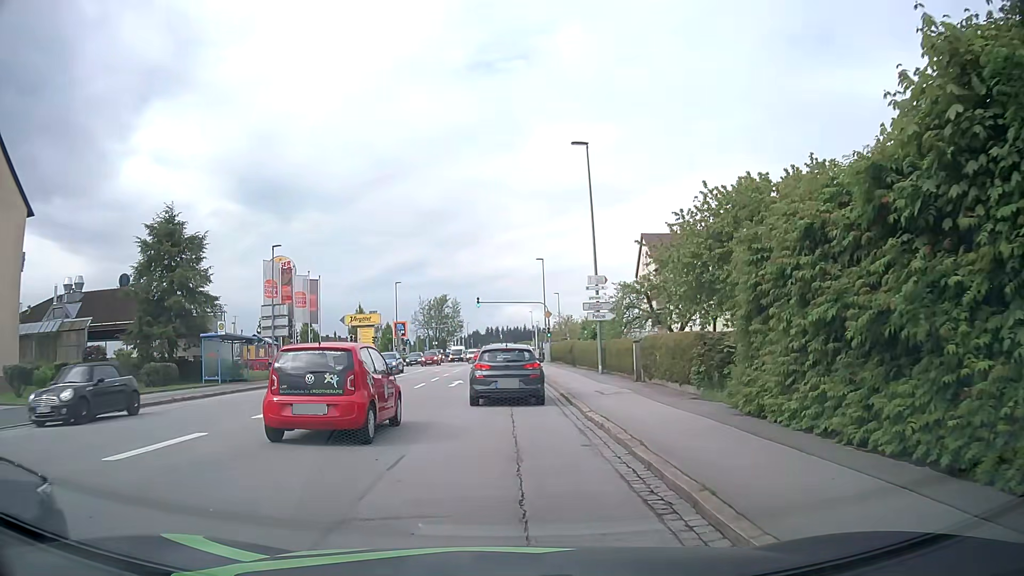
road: tertiary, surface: asphalt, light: Day
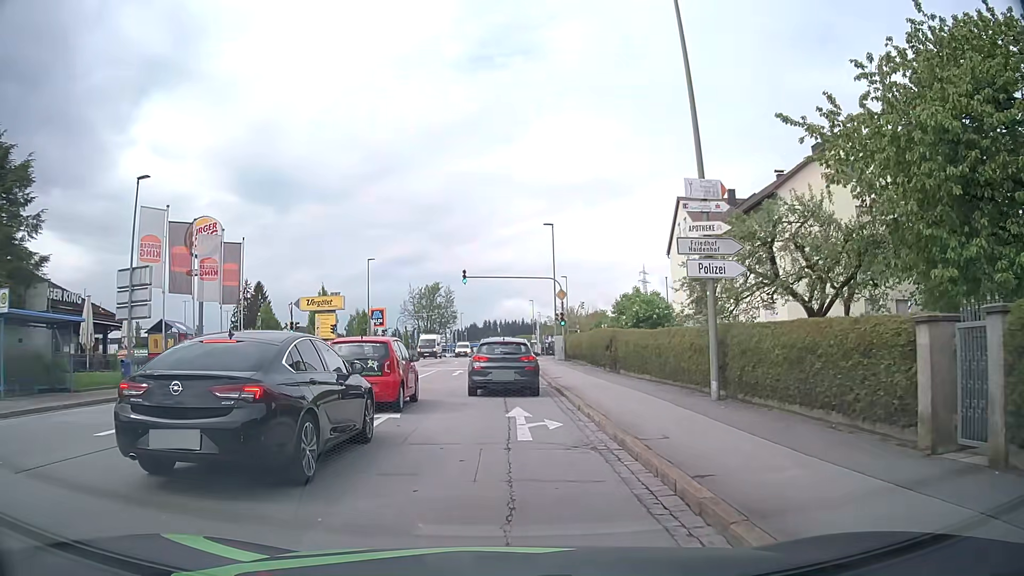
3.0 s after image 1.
(-0.1, +16.6) m; -1°
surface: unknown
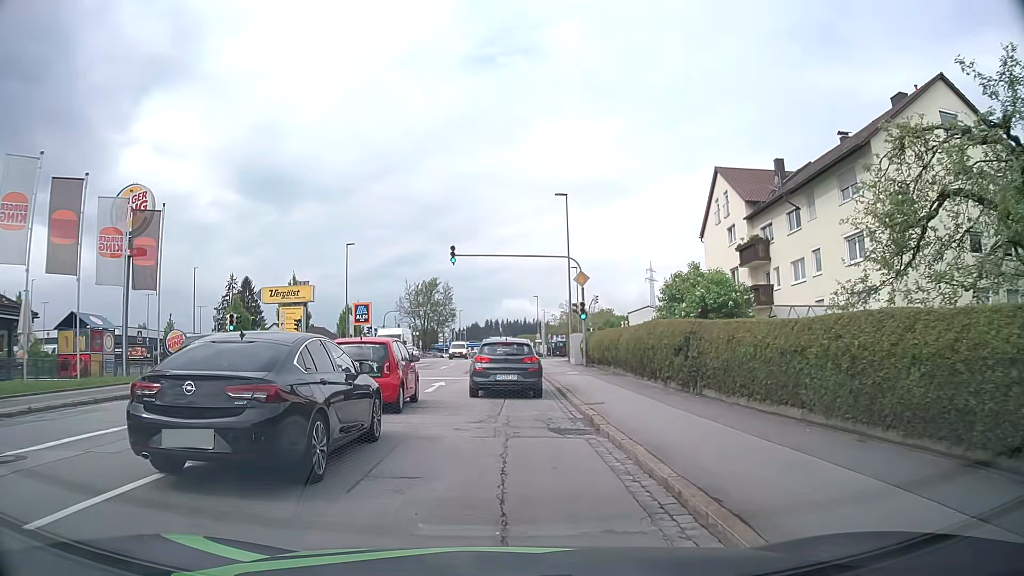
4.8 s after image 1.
(+0.1, +10.5) m; +1°
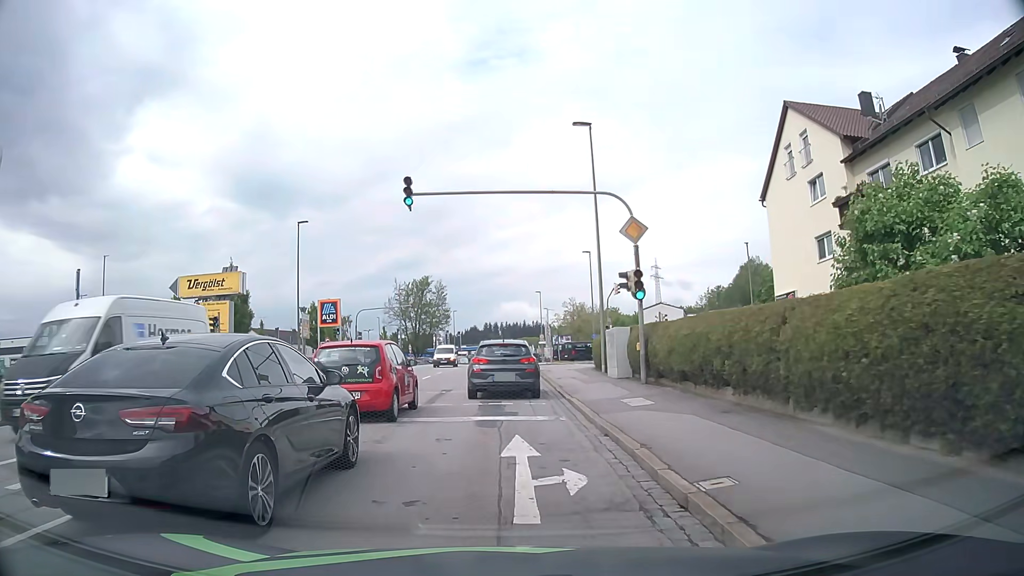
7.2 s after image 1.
(-0.1, +13.9) m; 0°
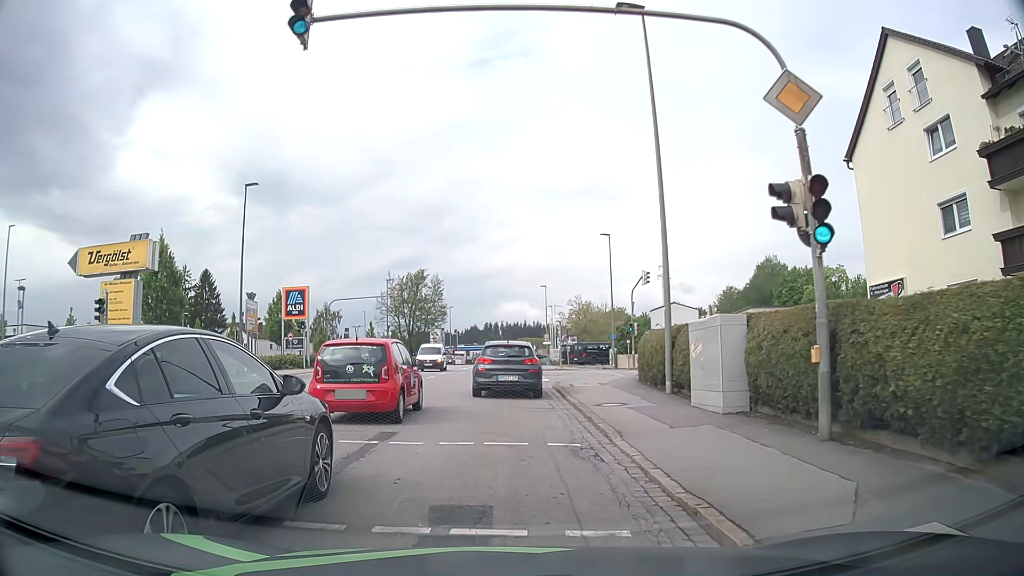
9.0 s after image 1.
(-0.1, +10.7) m; 0°
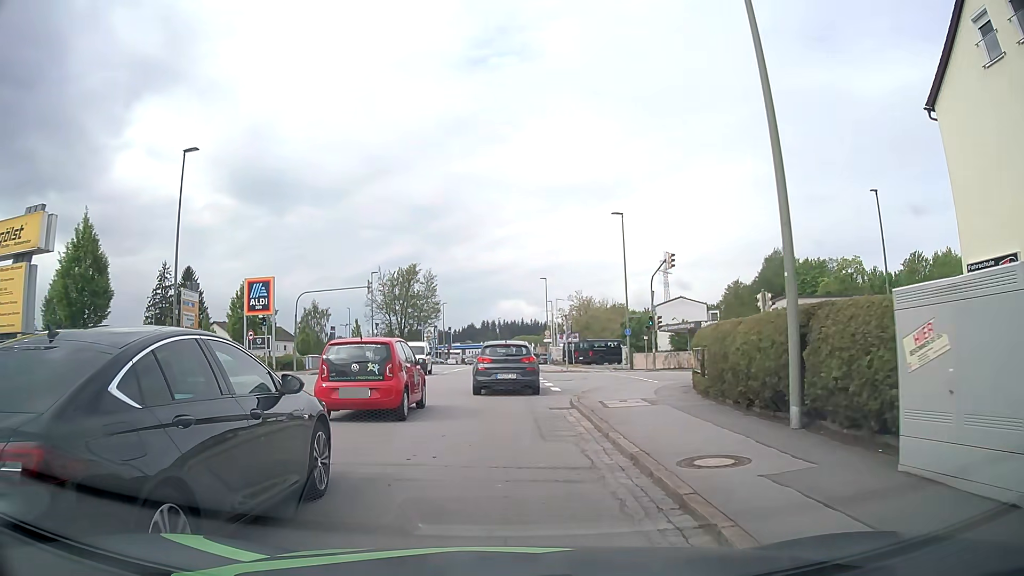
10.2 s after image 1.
(+0.1, +7.4) m; +2°
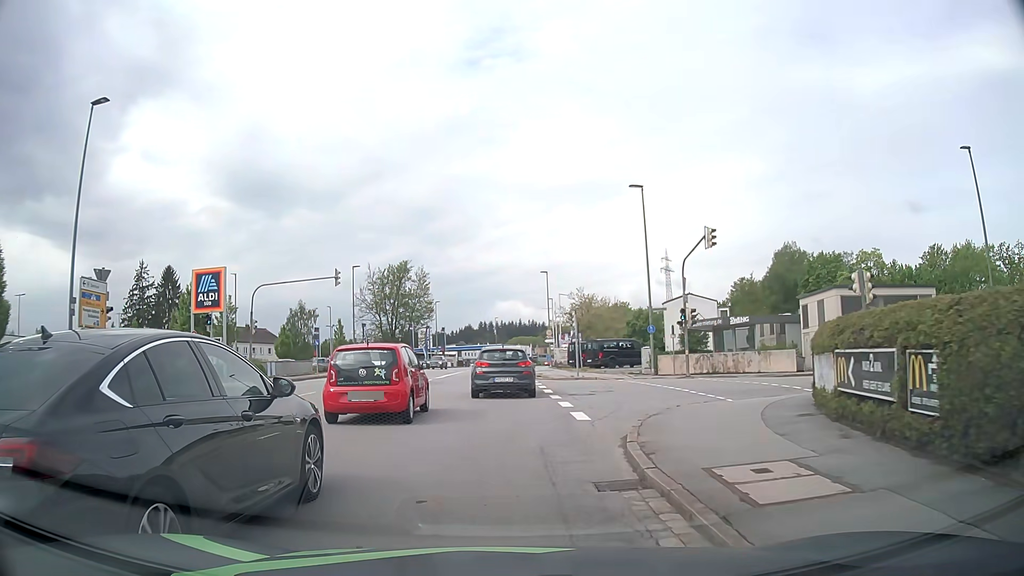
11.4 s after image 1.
(-0.1, +7.9) m; -2°
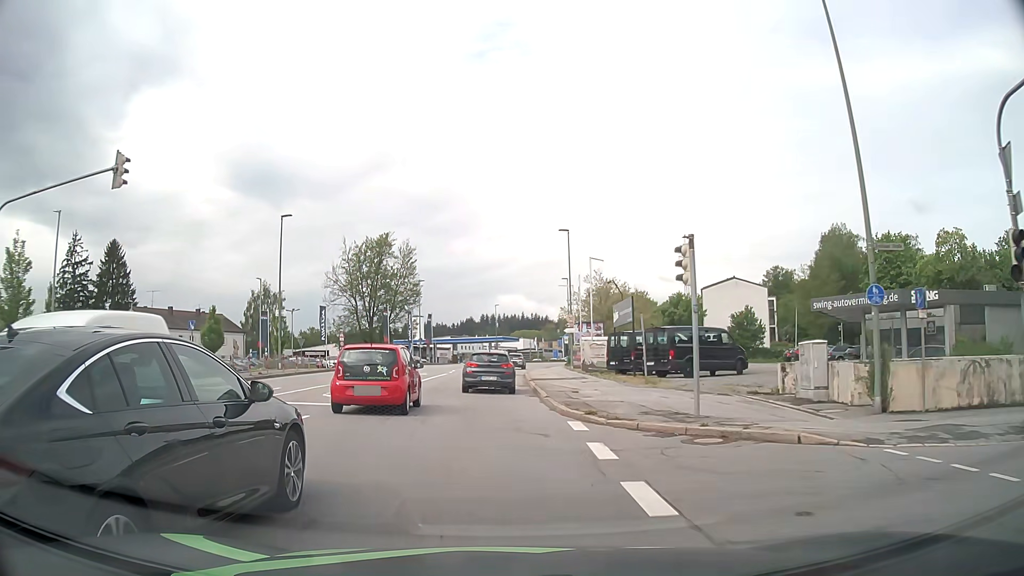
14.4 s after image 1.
(+0.3, +22.7) m; +1°
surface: asphalt
(0, +10) (0, +20) (-1, +30) (-1, +40) (-1, +50) (0, +60) (0, +70) (+1, +80) (+3, +90) (+5, +100) m
